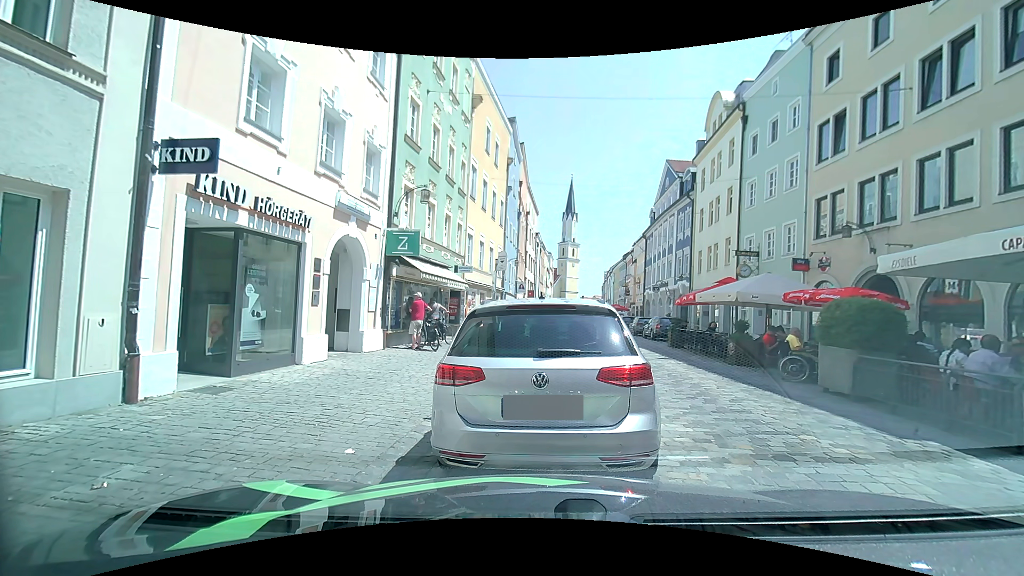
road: residential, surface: sett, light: Day
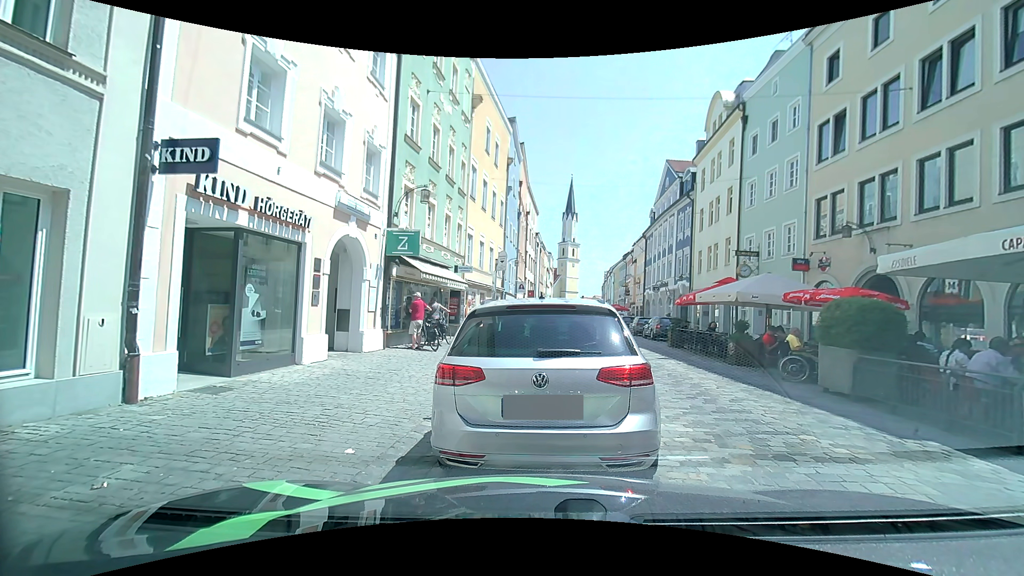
(0.0, 0.0) m; 0°
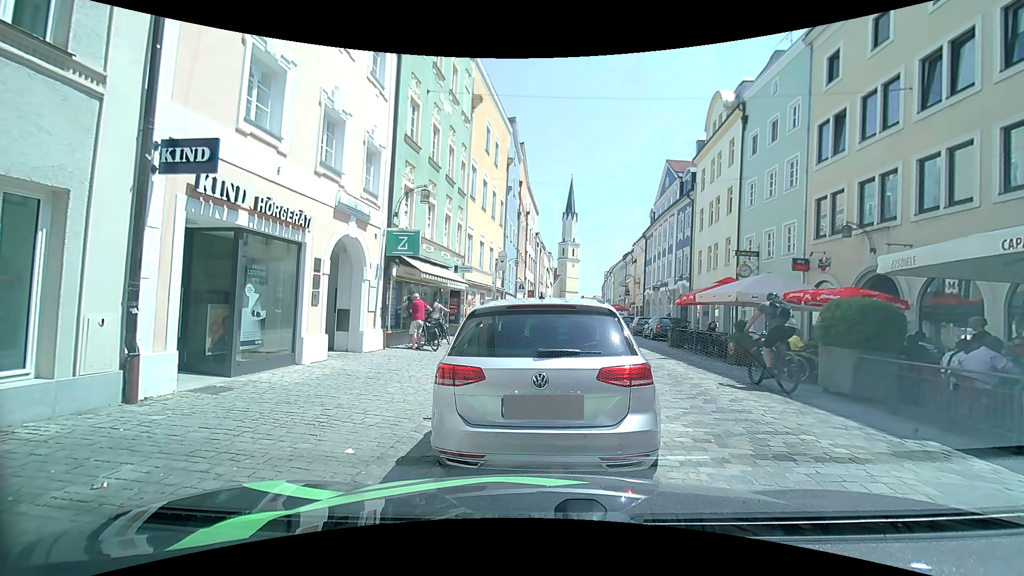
(0.0, 0.0) m; 0°
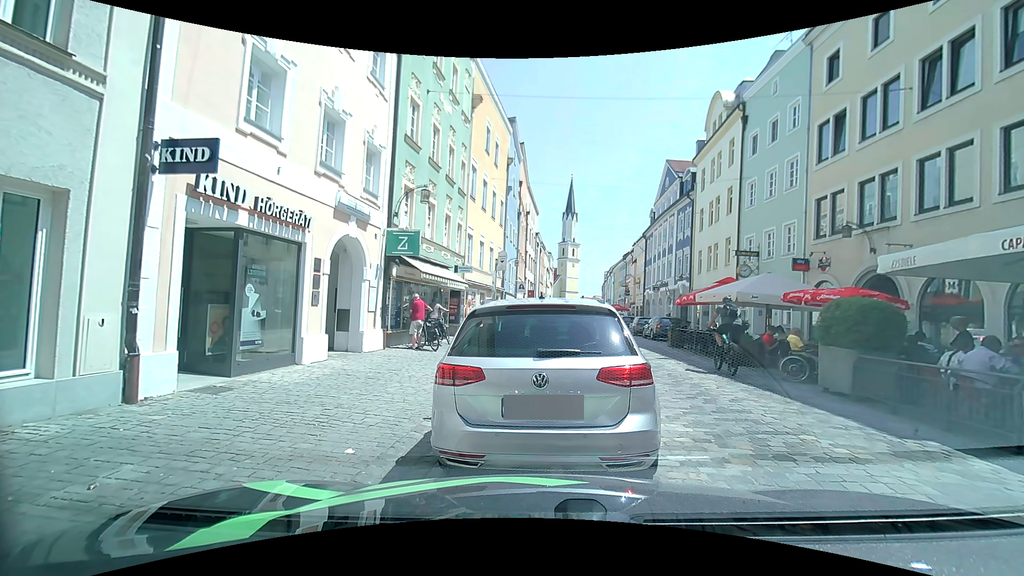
(0.0, 0.0) m; 0°
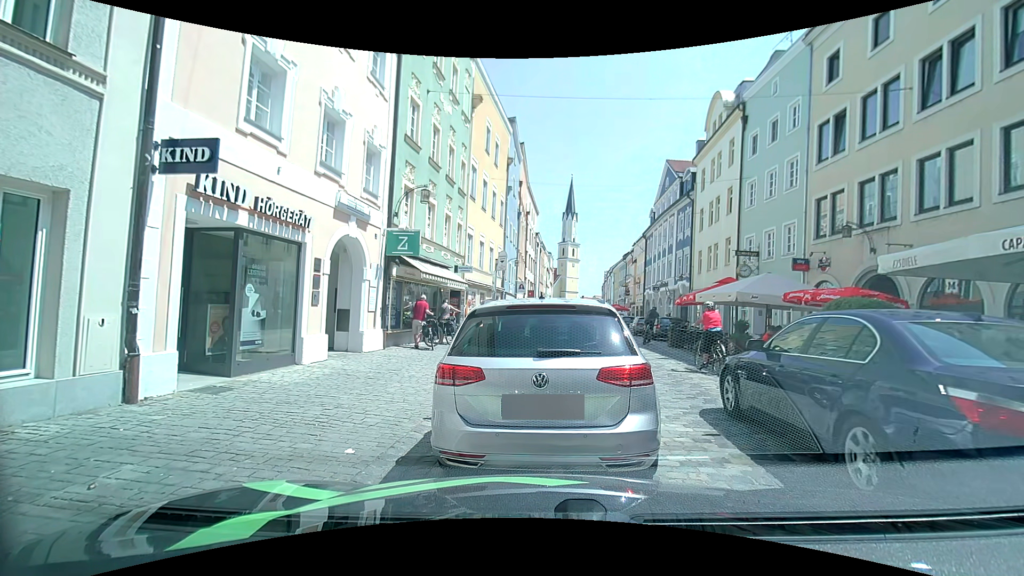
(0.0, 0.0) m; 0°
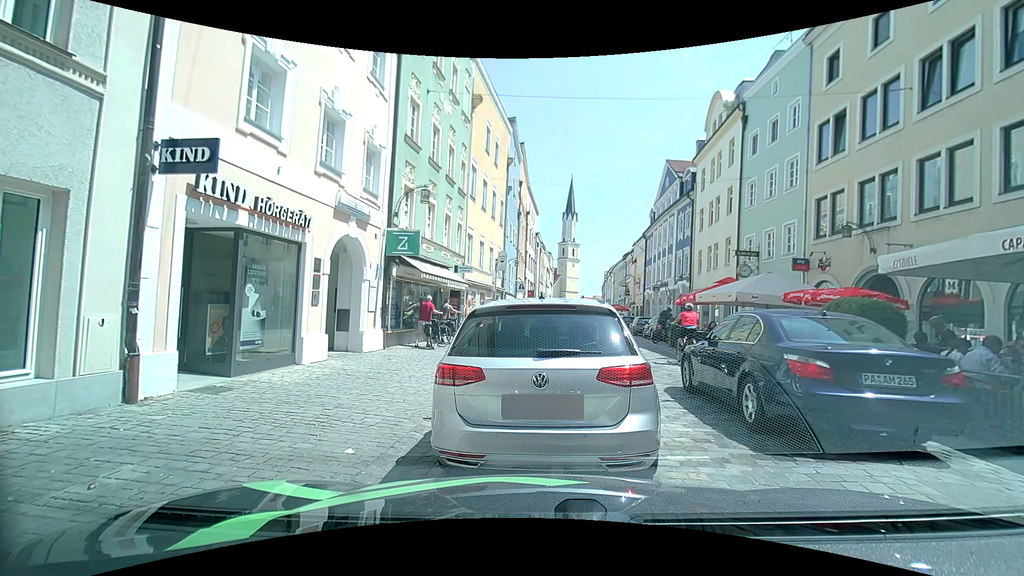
(0.0, 0.0) m; 0°
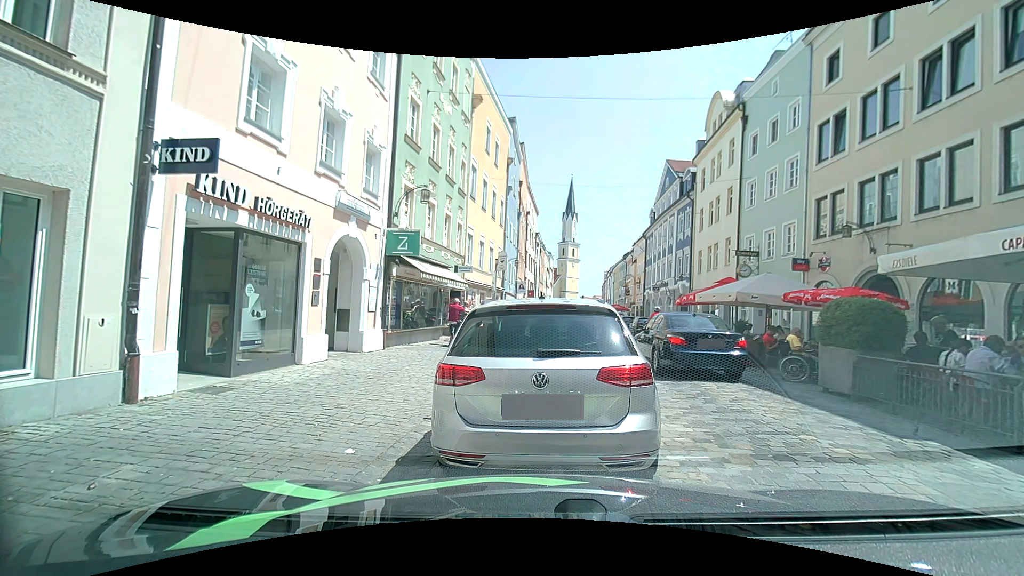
(0.0, 0.0) m; 0°
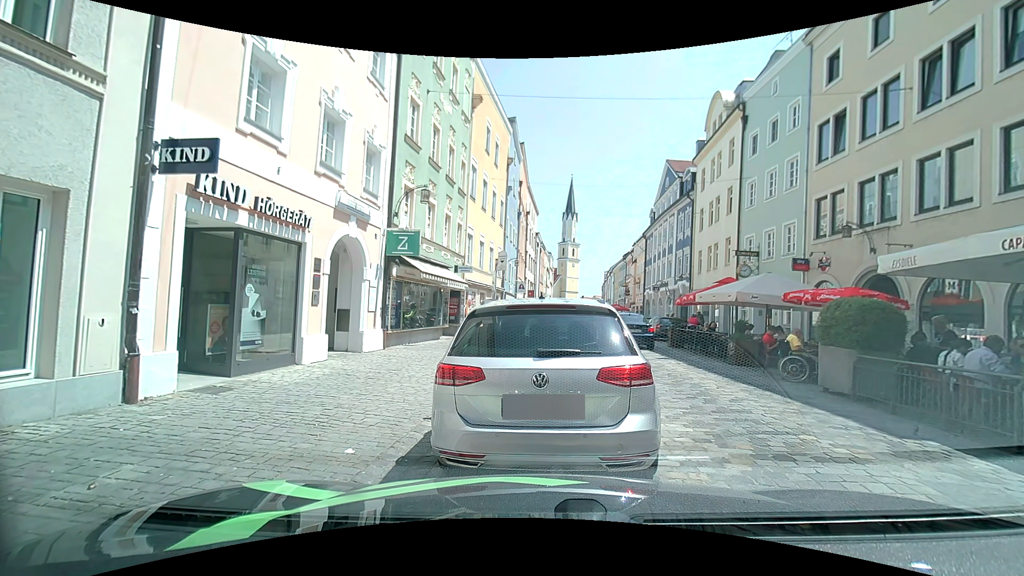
(0.0, 0.0) m; 0°
